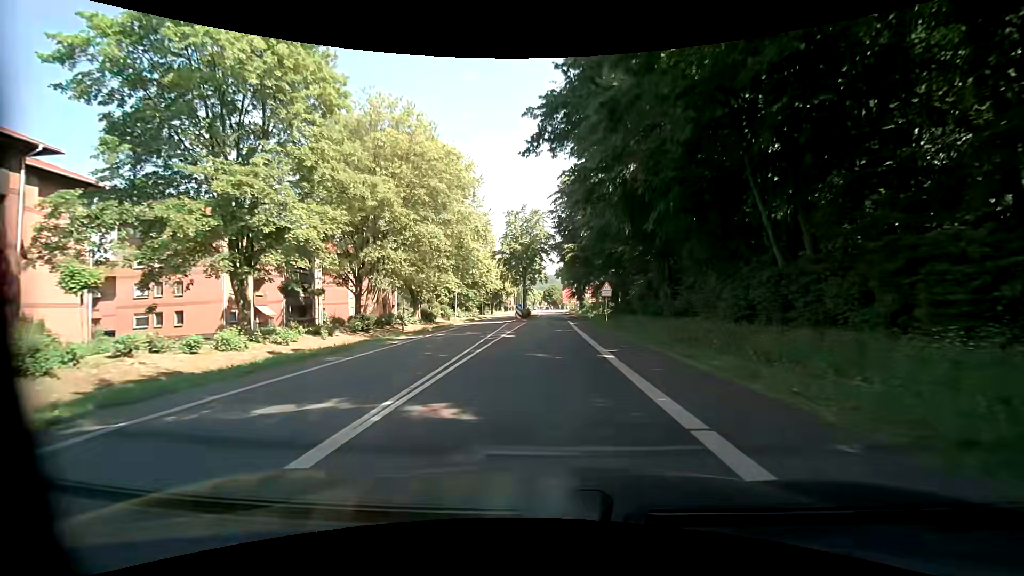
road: tertiary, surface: asphalt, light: Day
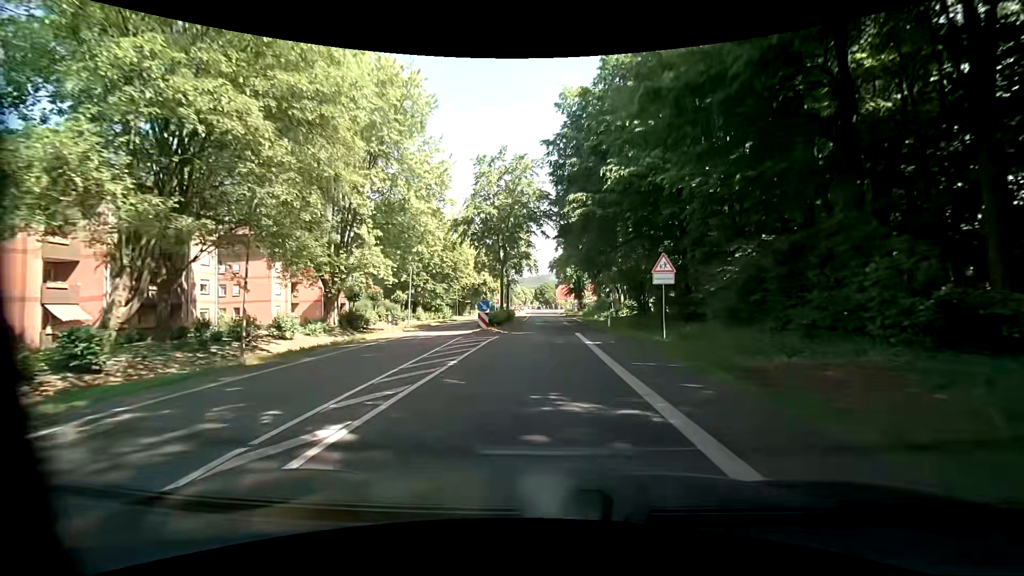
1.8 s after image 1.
(0.0, +21.4) m; 0°
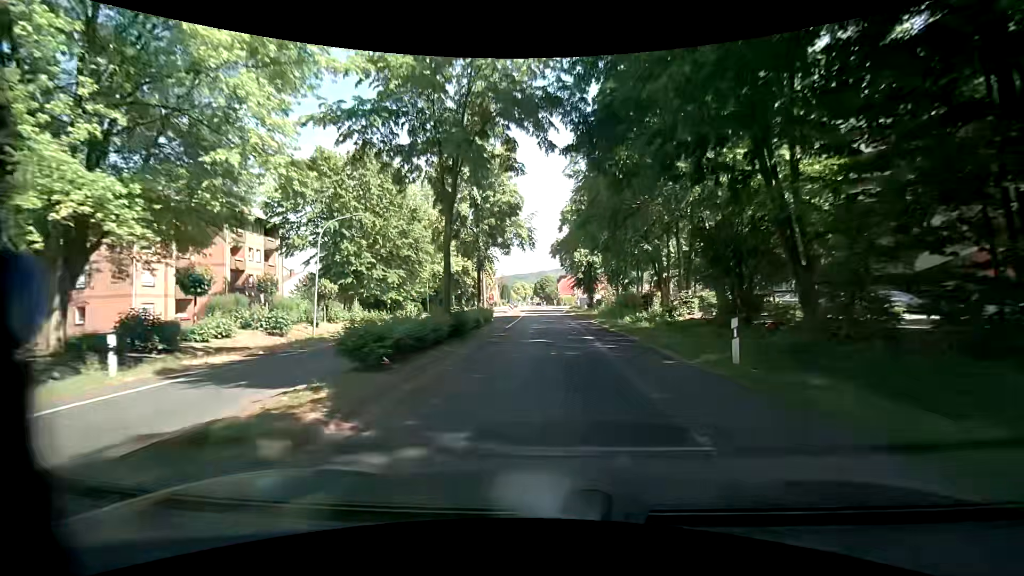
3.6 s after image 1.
(+0.3, +21.5) m; 0°
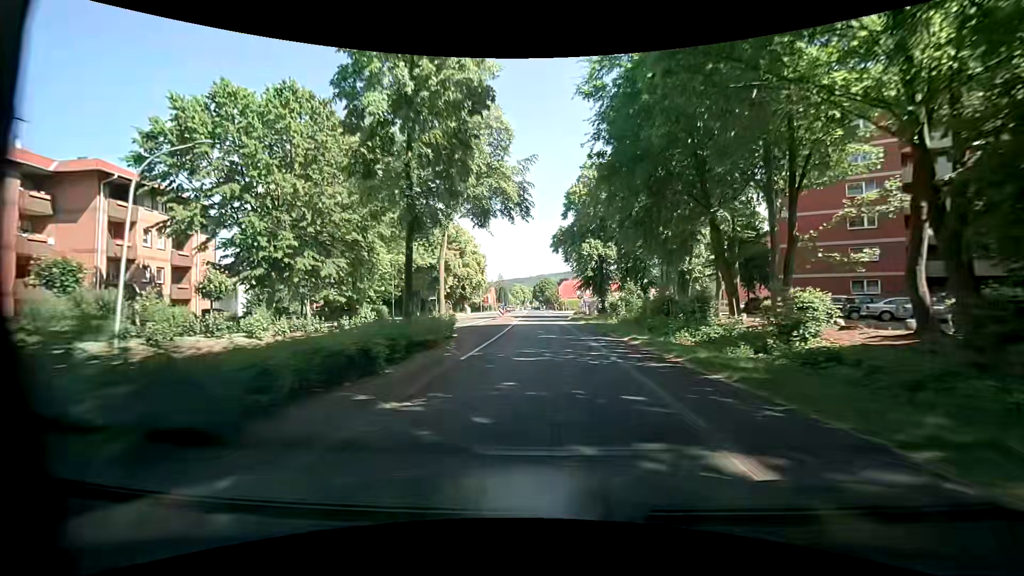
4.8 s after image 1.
(0.0, +14.4) m; 0°
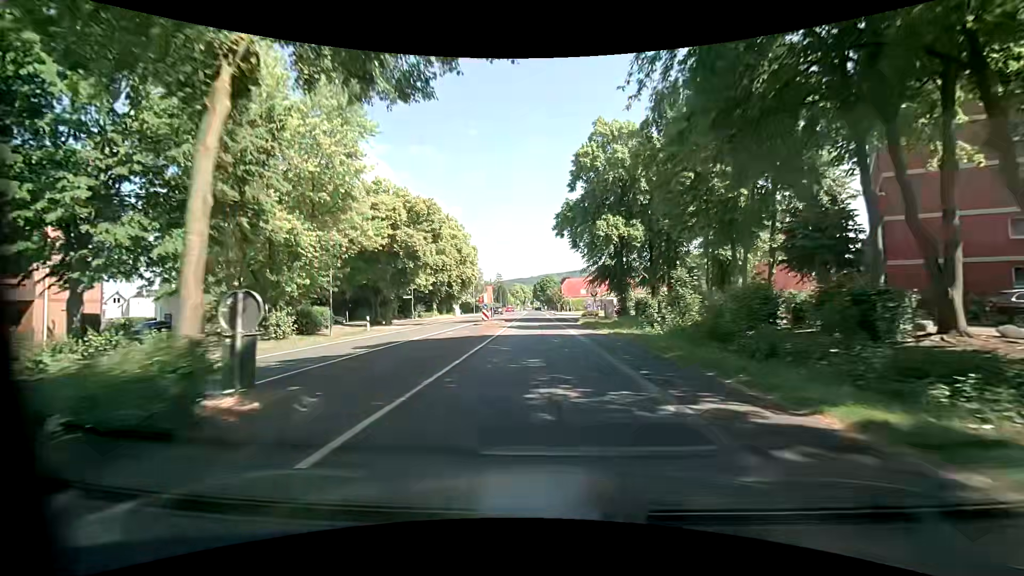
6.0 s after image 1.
(+0.1, +14.5) m; 0°
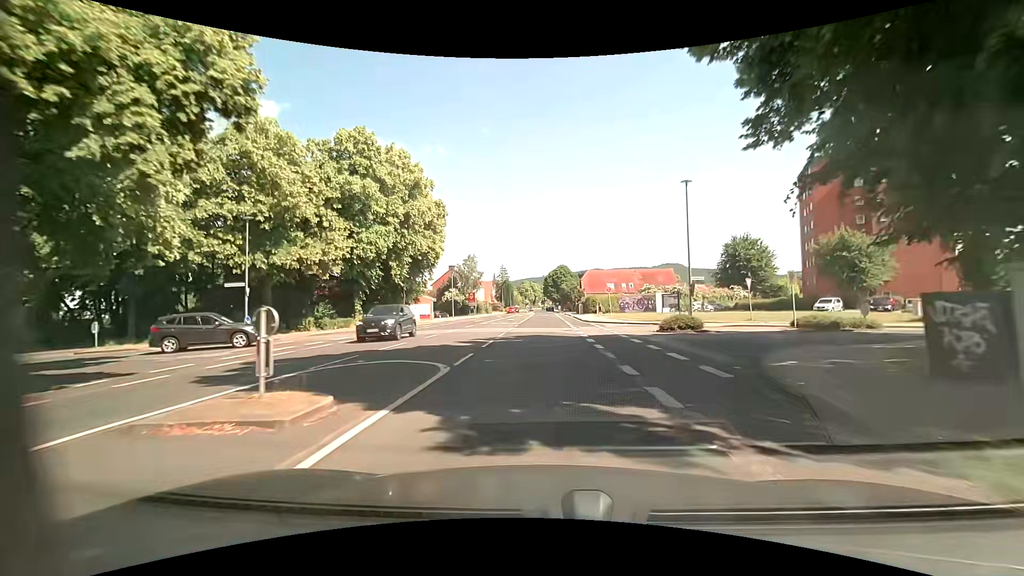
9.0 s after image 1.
(-0.2, +37.0) m; -1°
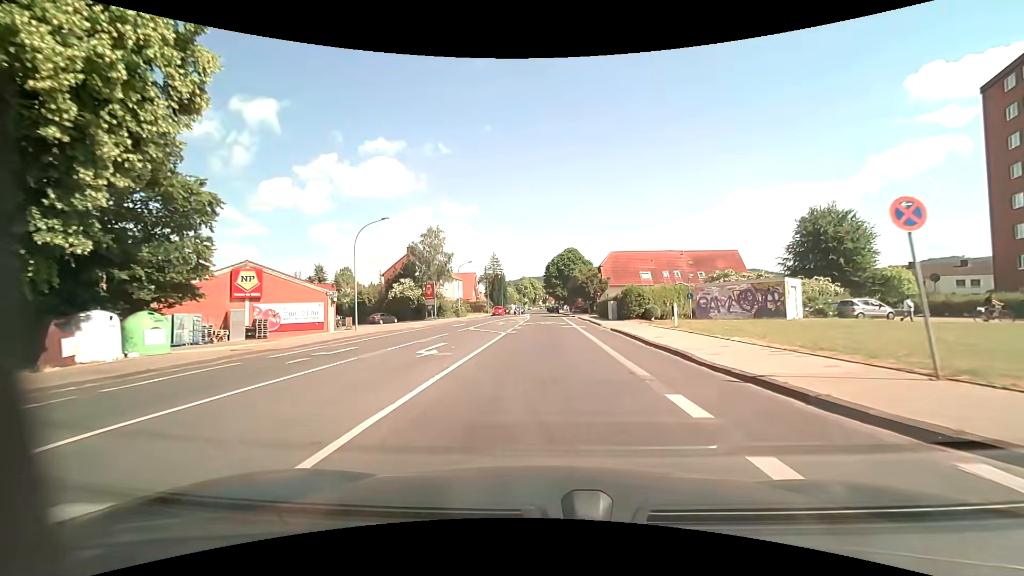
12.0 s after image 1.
(+0.4, +37.0) m; 0°
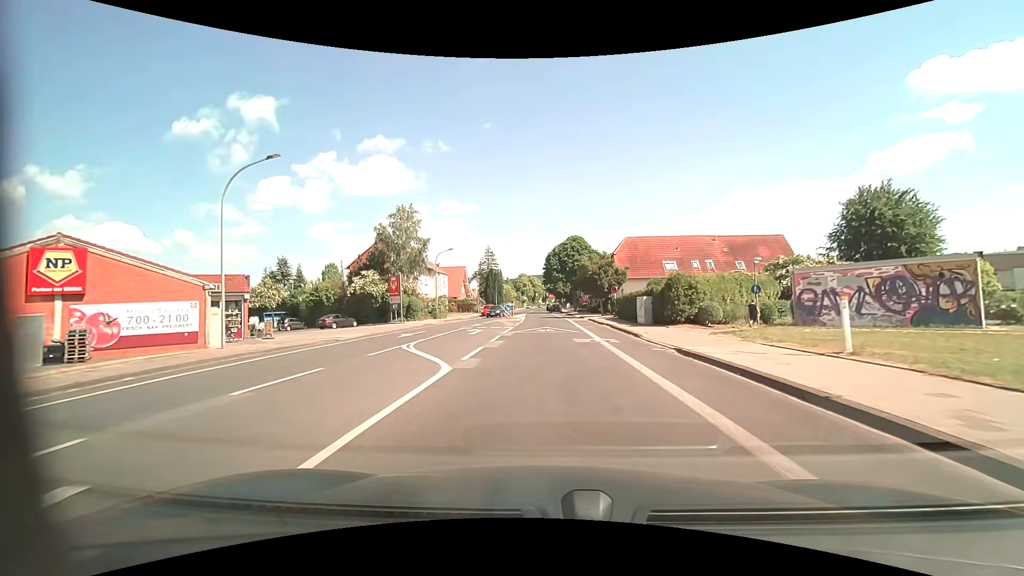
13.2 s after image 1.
(0.0, +14.3) m; 0°
(0, +10) (0, +20) (0, +30) (0, +40) (0, +50) (0, +60) (-1, +70) (-2, +80) (-2, +90) (-2, +100) m
